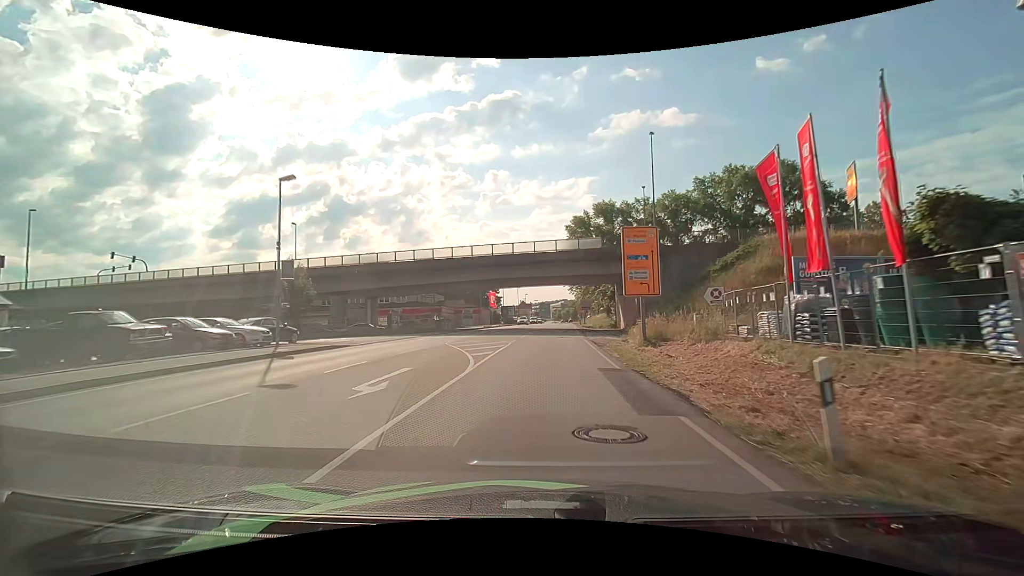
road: primary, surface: asphalt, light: Day
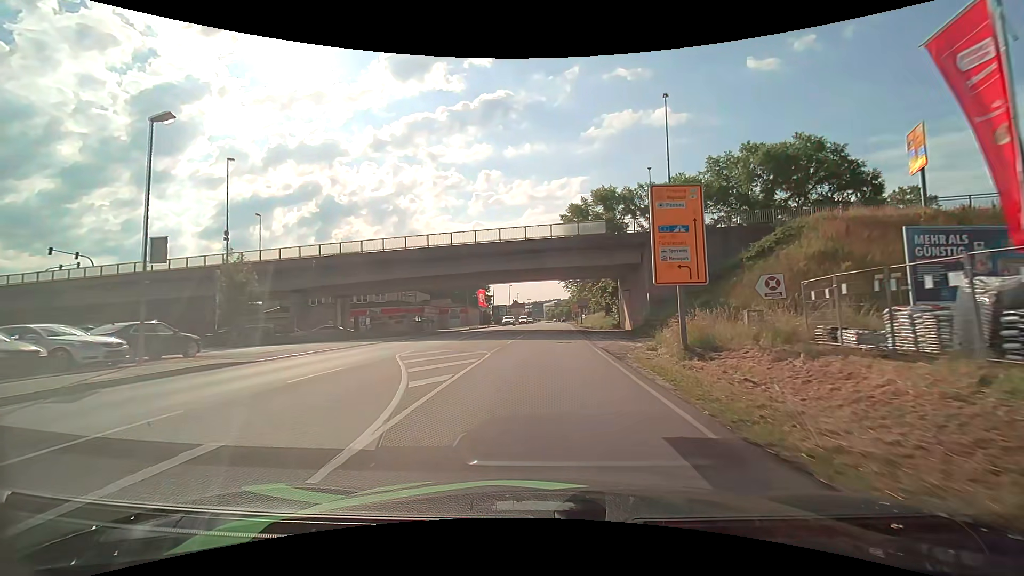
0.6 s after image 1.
(+0.1, +7.6) m; +1°
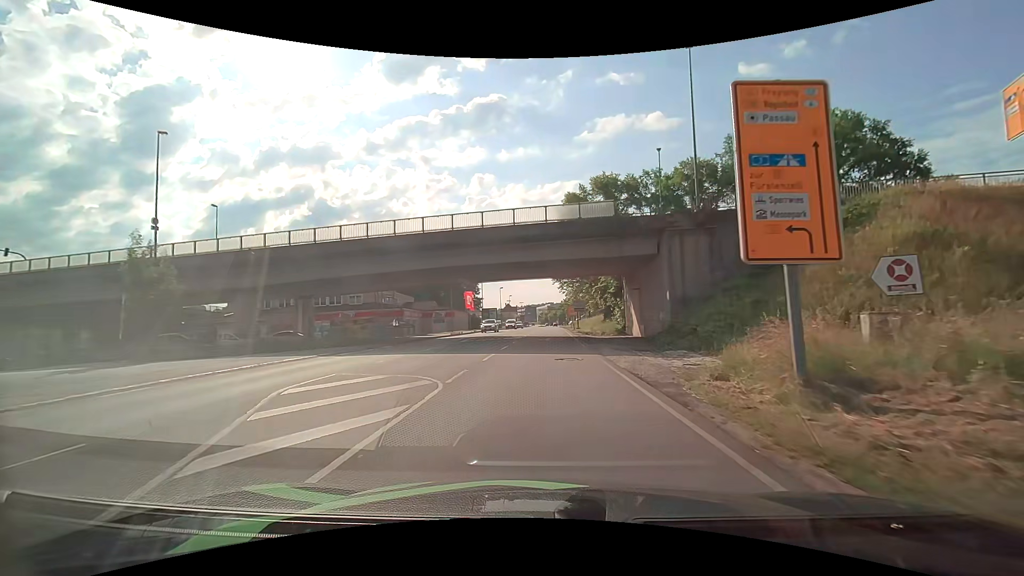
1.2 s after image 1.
(+0.1, +7.6) m; +1°
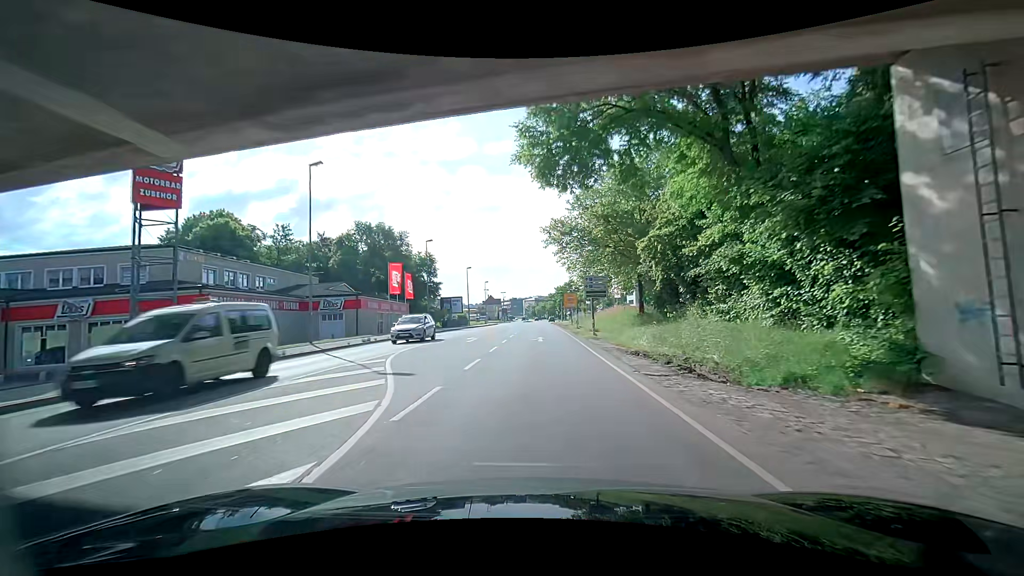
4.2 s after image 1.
(+0.7, +37.4) m; -1°
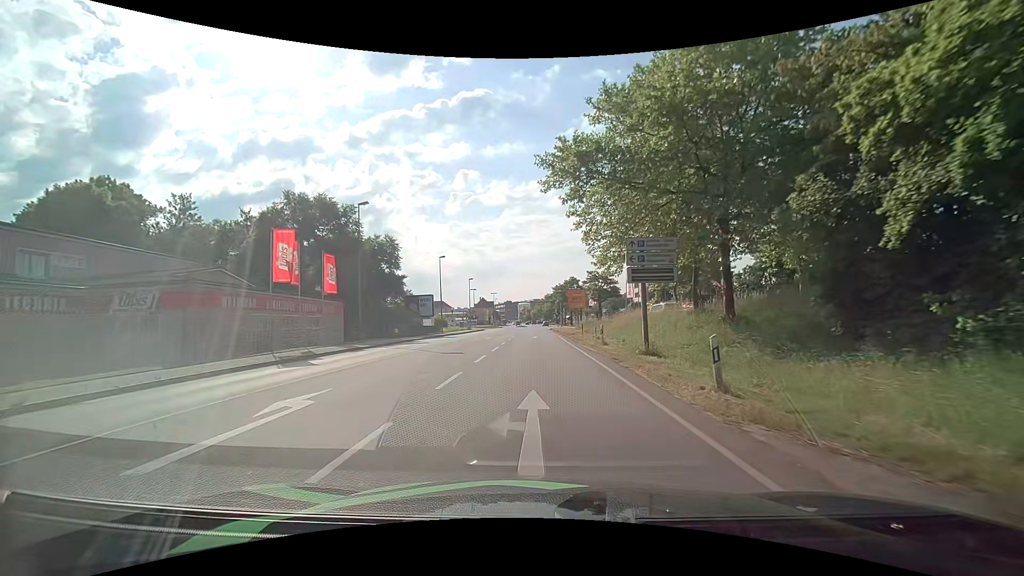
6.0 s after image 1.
(+0.7, +20.7) m; +3°
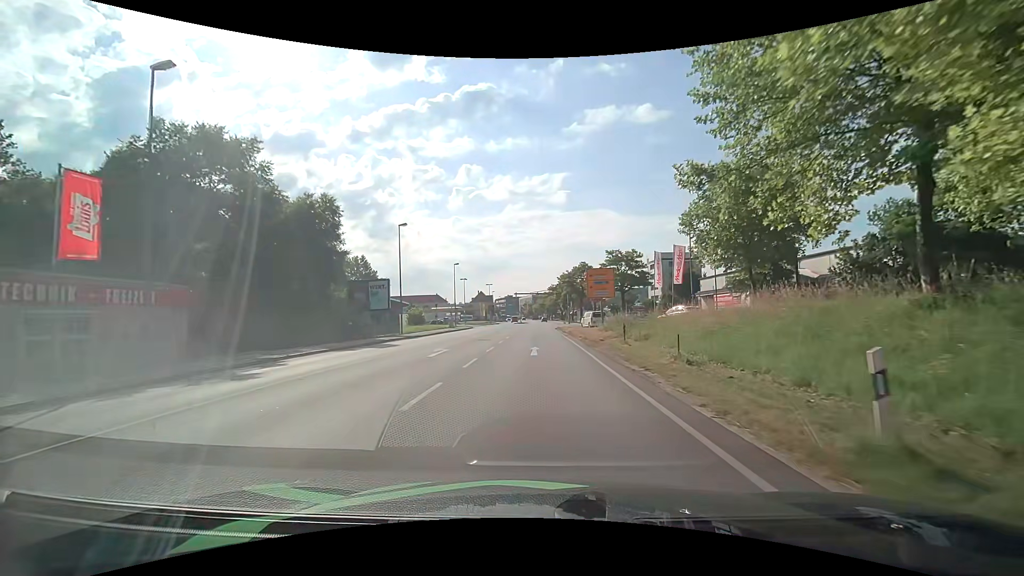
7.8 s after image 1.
(-0.2, +20.4) m; -1°
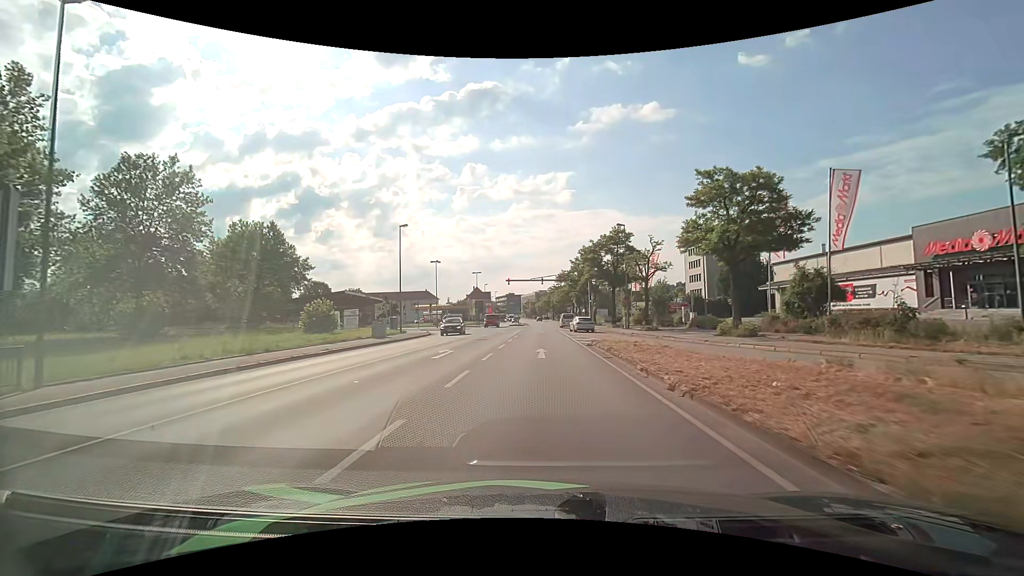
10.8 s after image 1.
(+0.1, +33.6) m; 0°
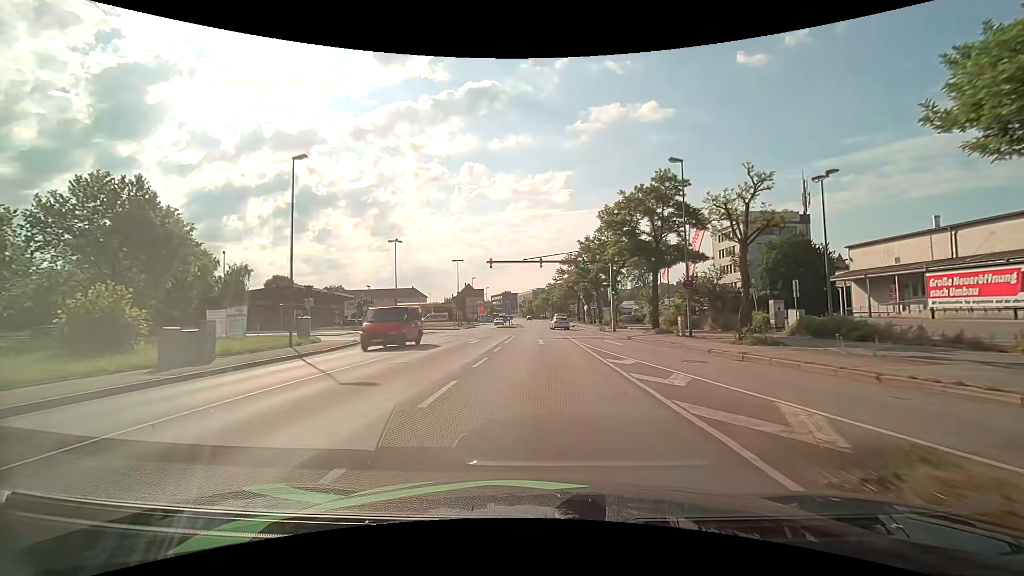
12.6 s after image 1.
(+0.1, +20.2) m; +1°
(0, +10) (0, +20) (0, +30) (0, +40) (0, +50) (0, +60) (0, +70) (0, +80) (-1, +90) (-1, +100) m
